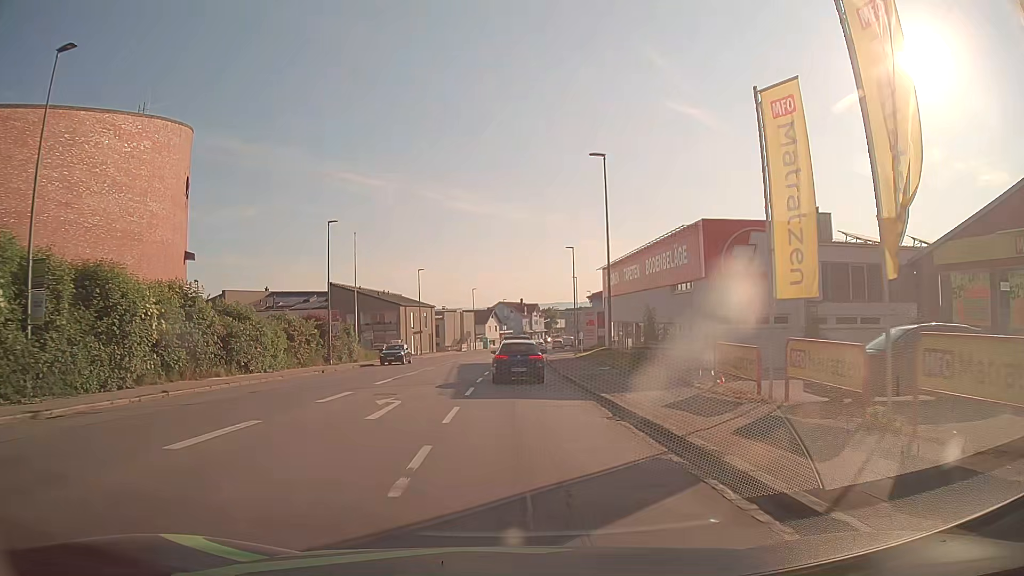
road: tertiary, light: Day
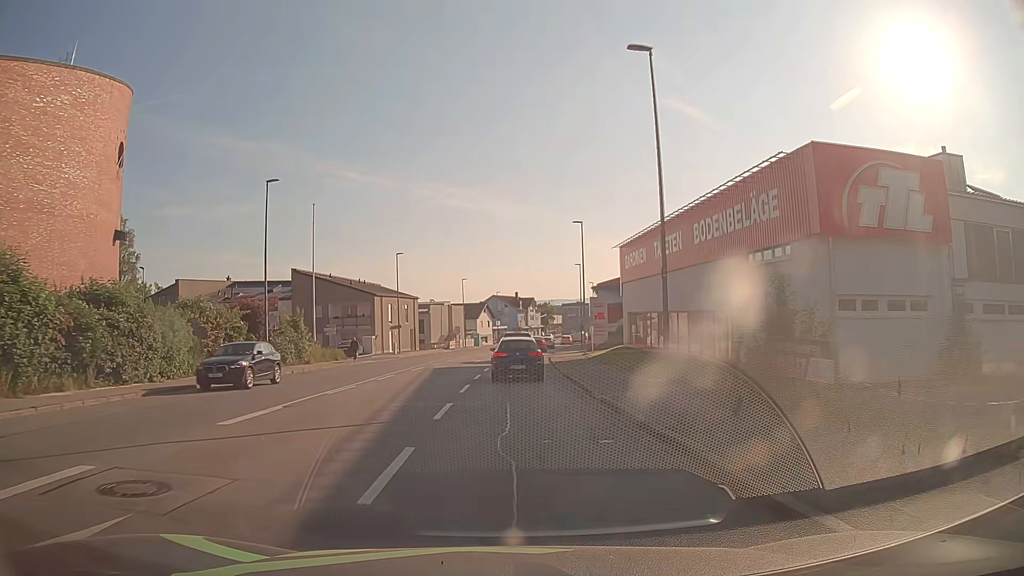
(+0.1, +12.2) m; +1°
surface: asphalt
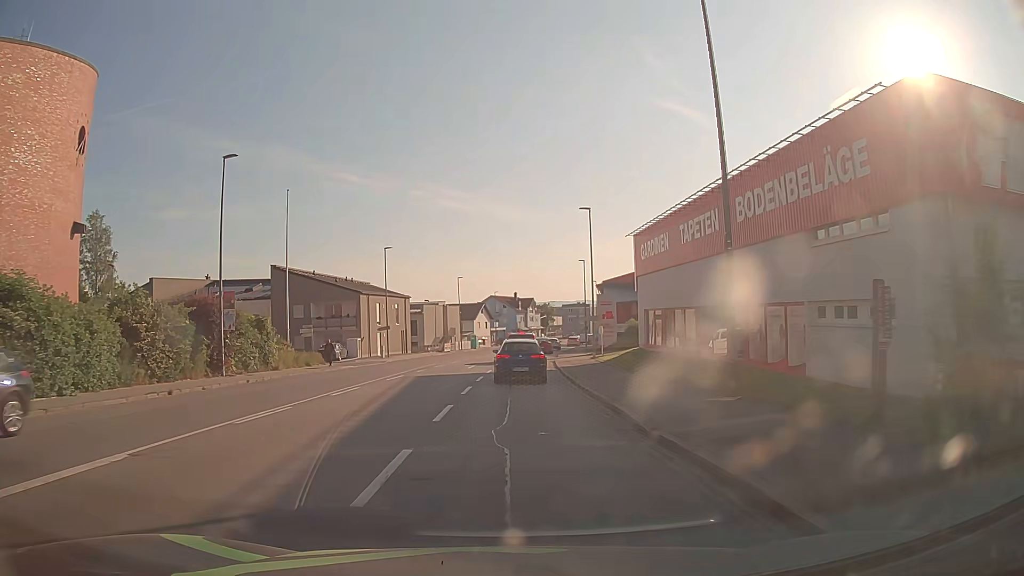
(0.0, +6.0) m; 0°
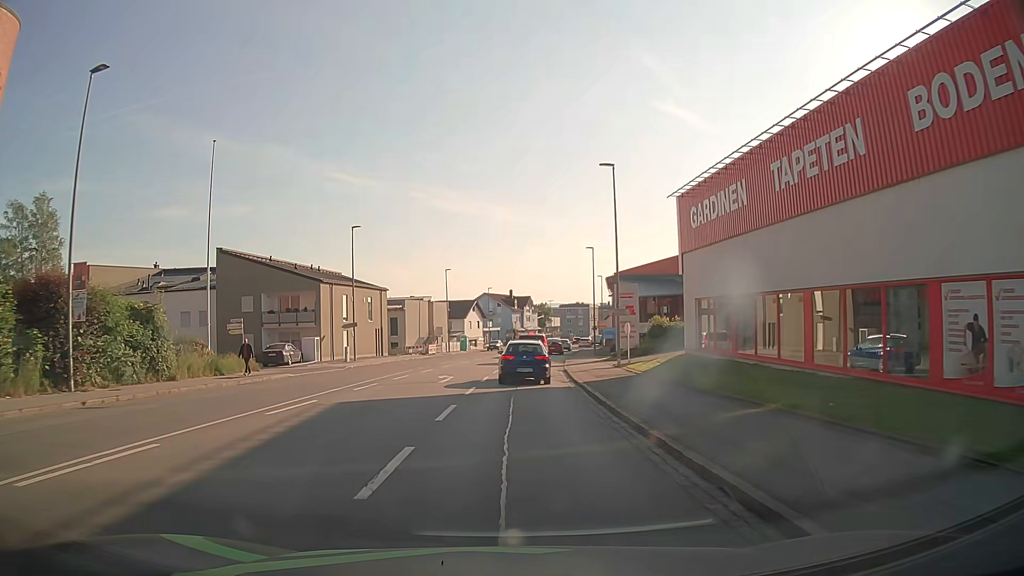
(0.0, +12.0) m; 0°
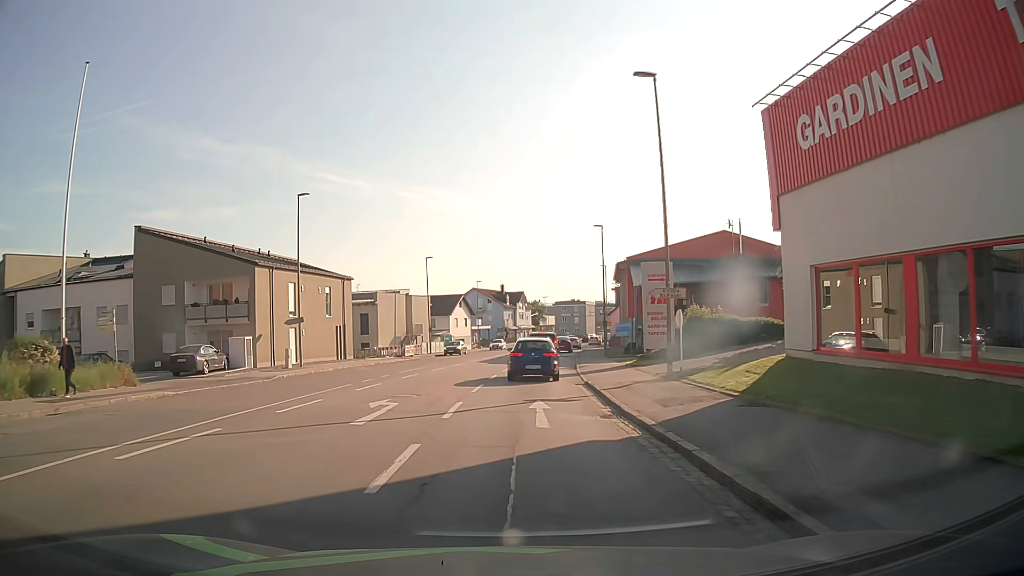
(0.0, +12.0) m; 0°
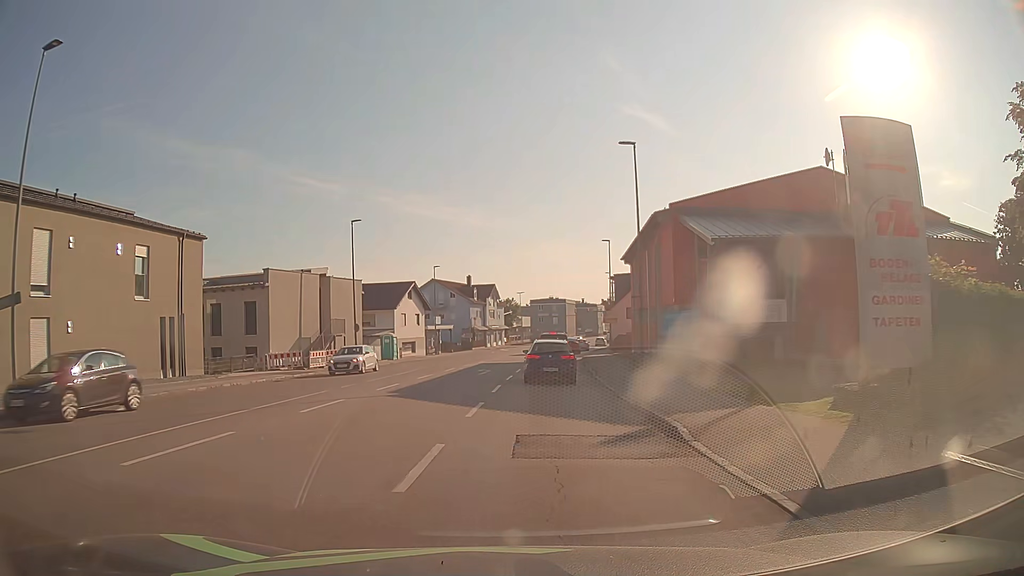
(+0.4, +23.8) m; +3°
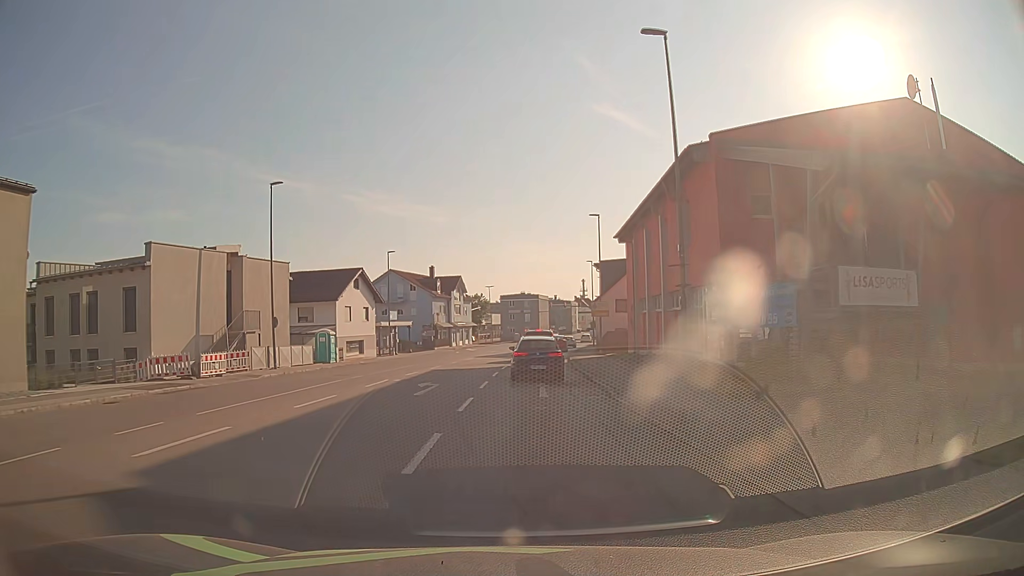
(+0.3, +11.7) m; +3°
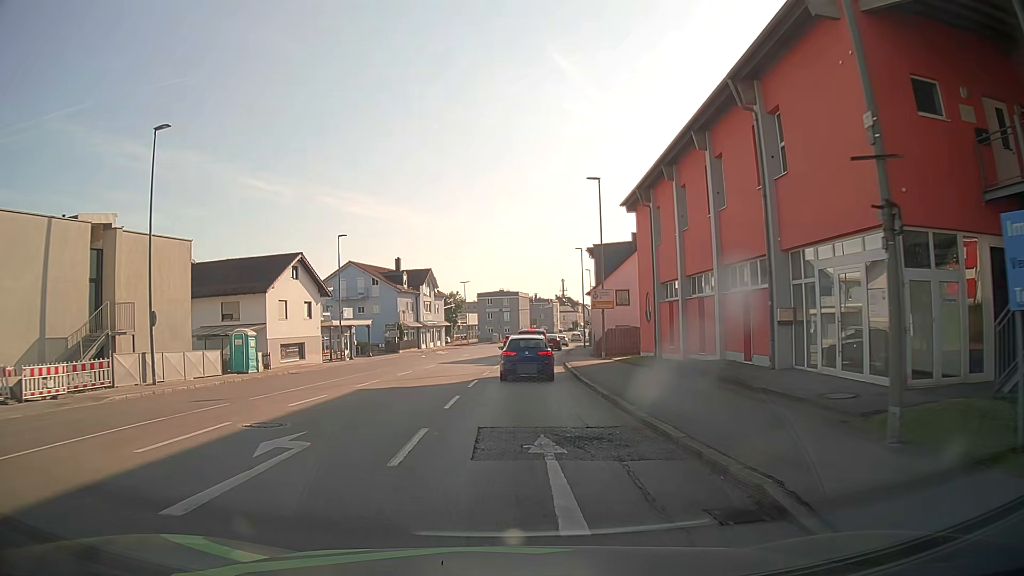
(+0.2, +11.5) m; +1°
(0, +10) (0, +20) (+1, +30) (+1, +40) (+2, +50) (+3, +60) (+4, +70) (+6, +80) (+7, +90) (+8, +100) m
